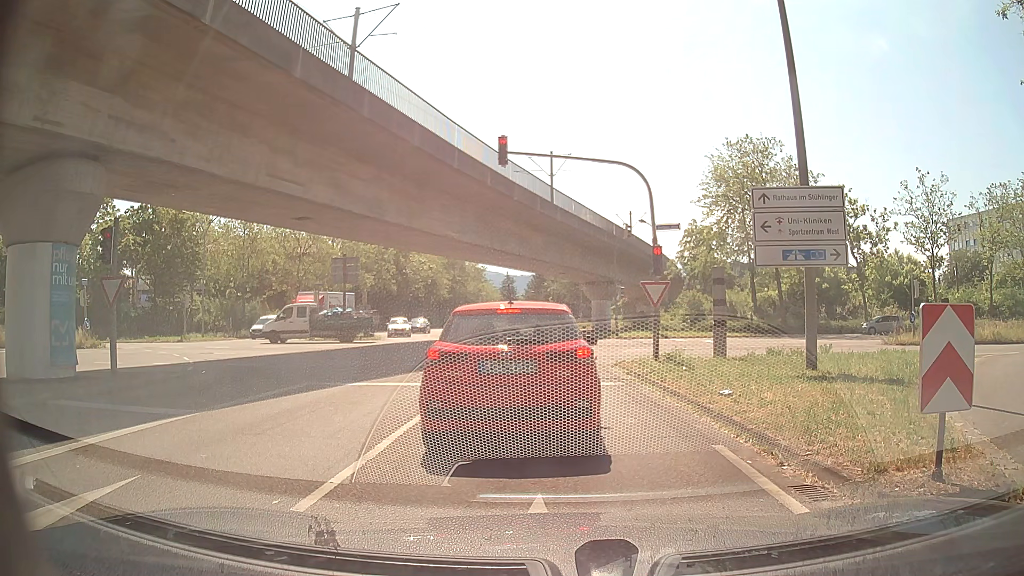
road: tertiary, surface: asphalt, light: Day
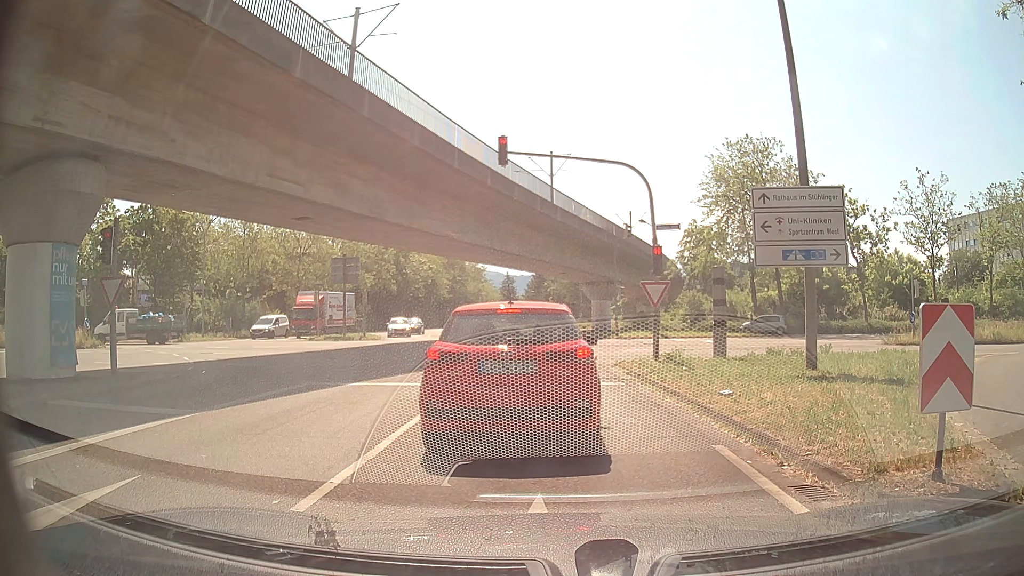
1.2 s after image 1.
(0.0, 0.0) m; 0°
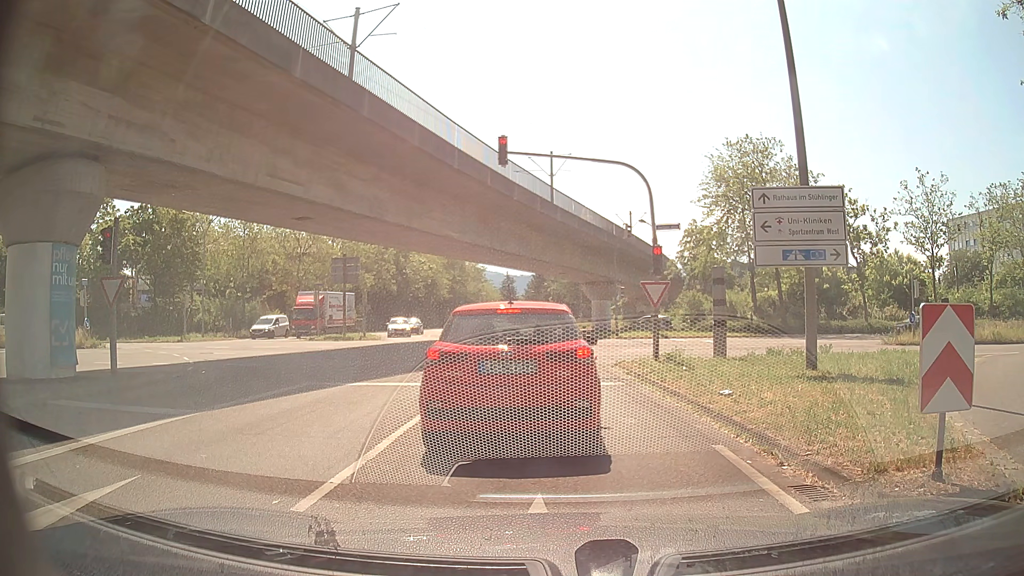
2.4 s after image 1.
(0.0, 0.0) m; 0°
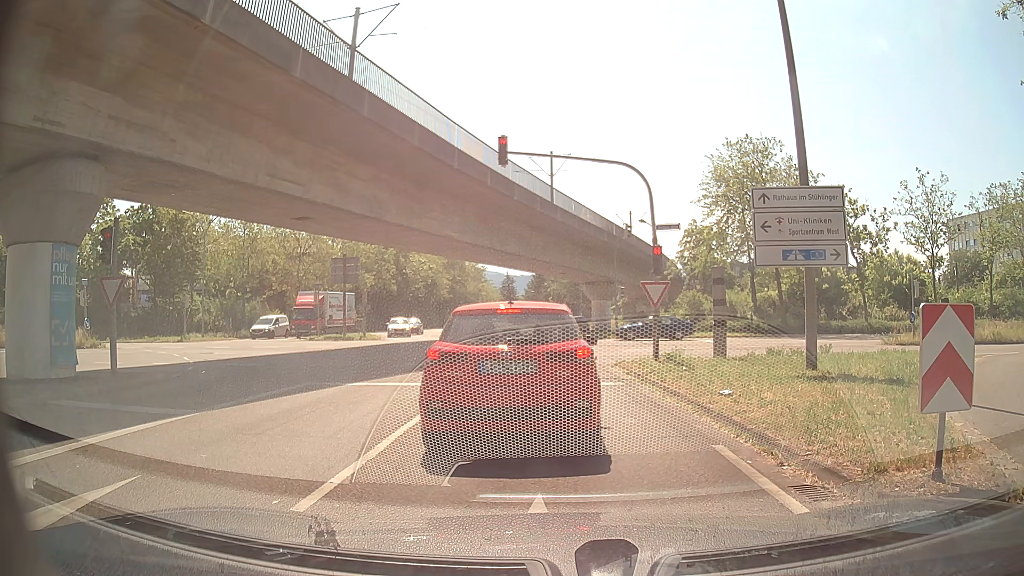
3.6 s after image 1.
(0.0, 0.0) m; 0°
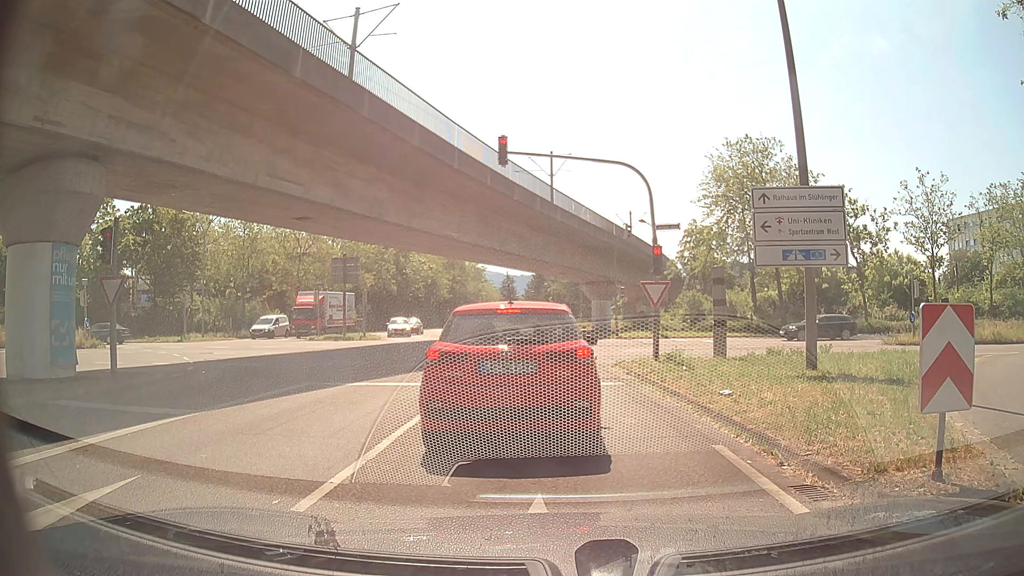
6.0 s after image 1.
(0.0, 0.0) m; 0°
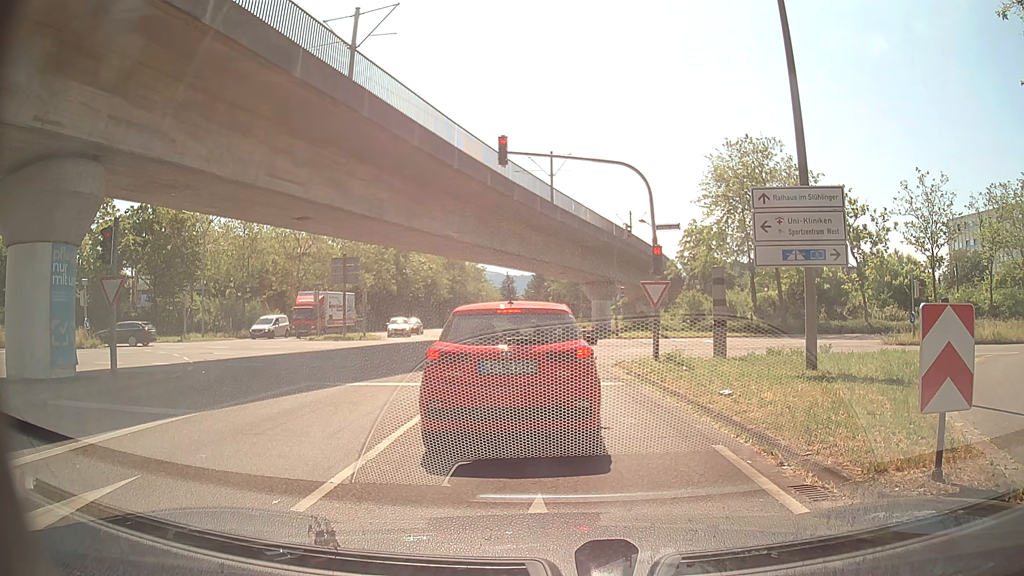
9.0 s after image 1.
(0.0, 0.0) m; 0°
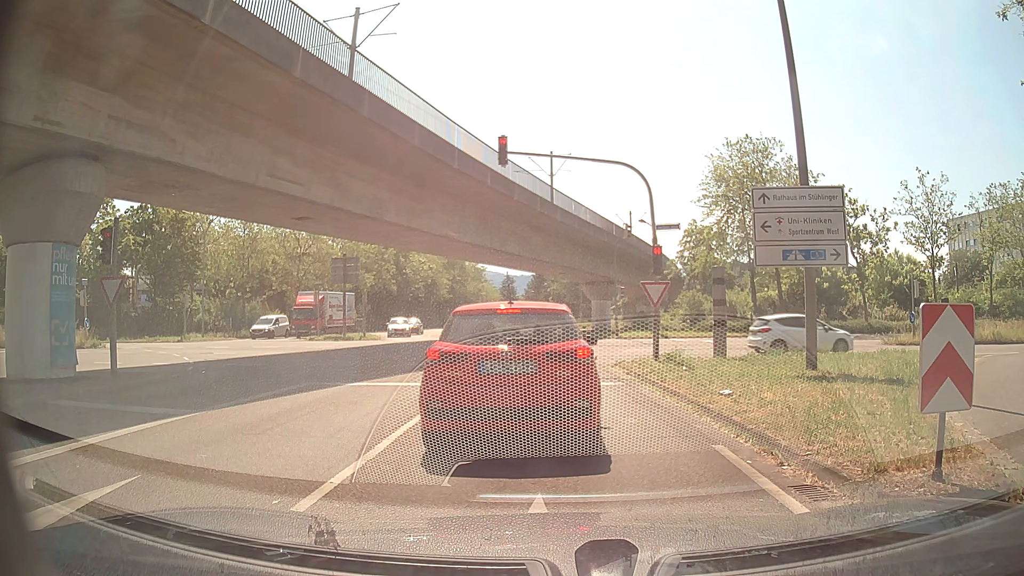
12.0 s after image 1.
(0.0, 0.0) m; 0°
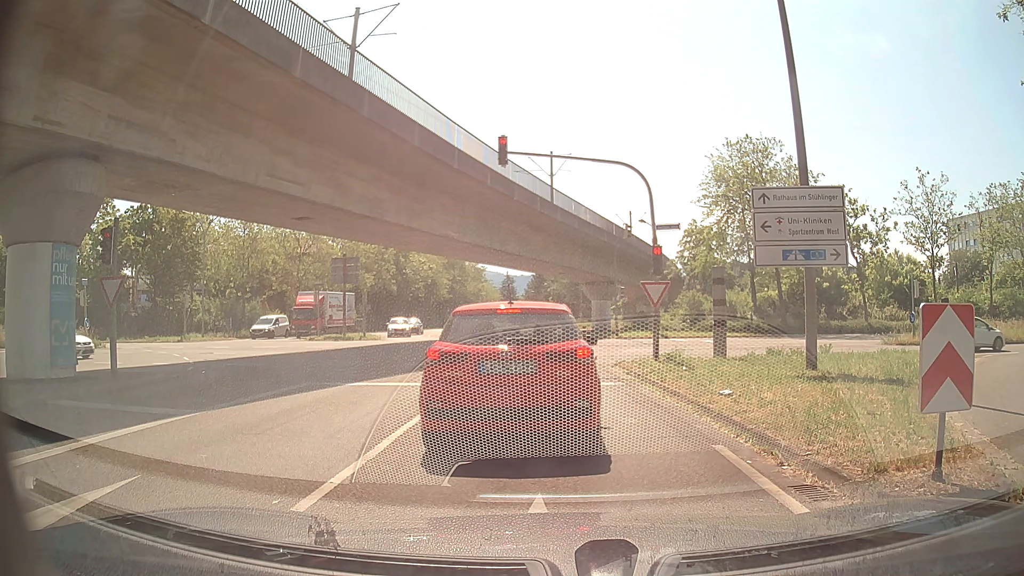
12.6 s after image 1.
(0.0, 0.0) m; 0°
